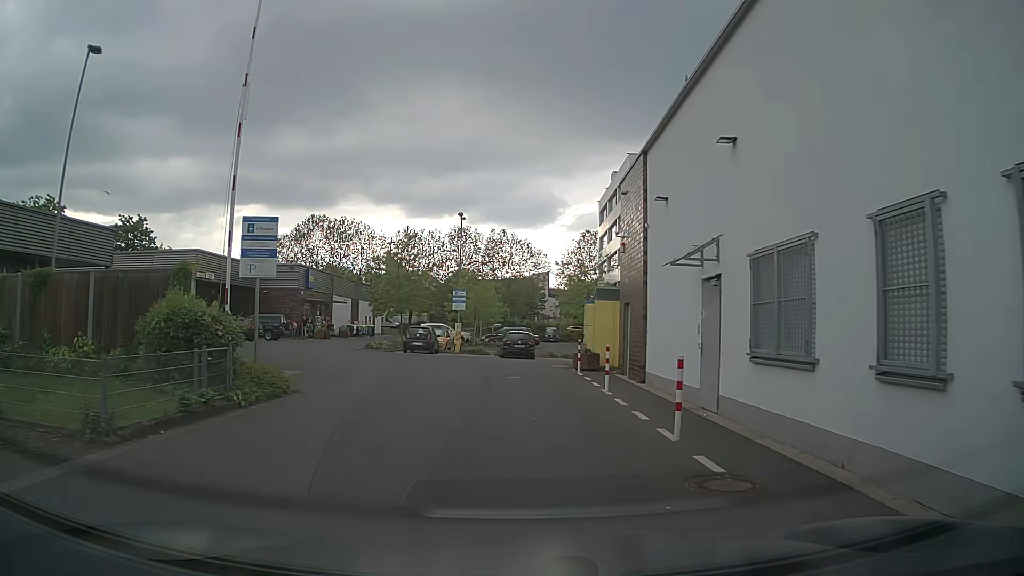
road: service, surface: paving_stones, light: Day
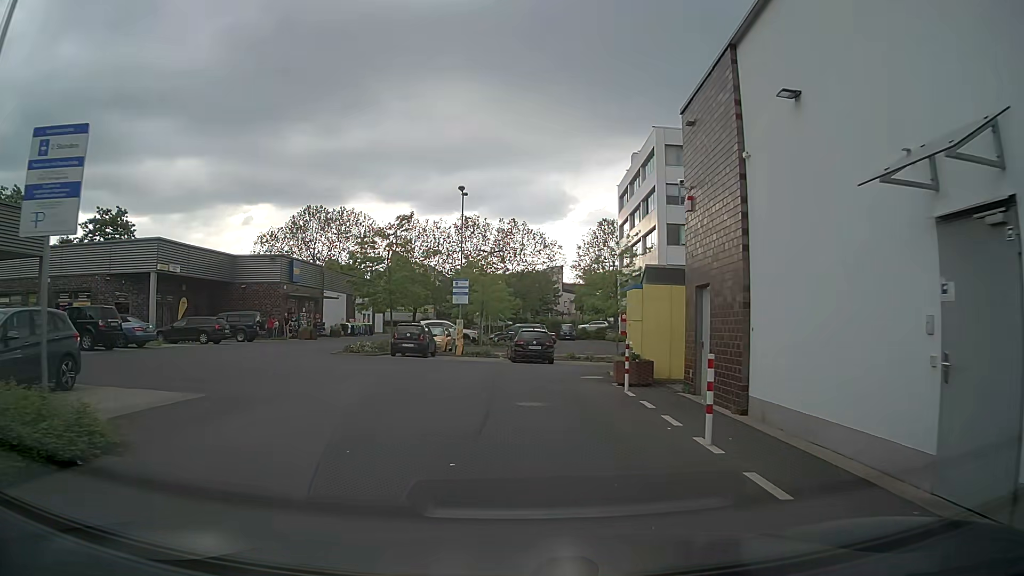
(0.0, +7.0) m; 0°
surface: asphalt
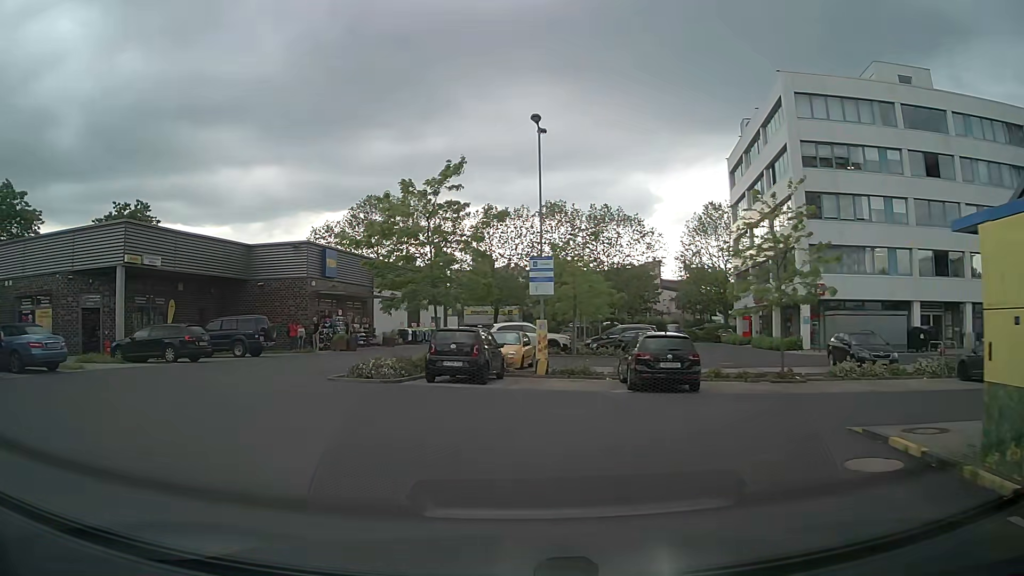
(-0.3, +11.9) m; -6°
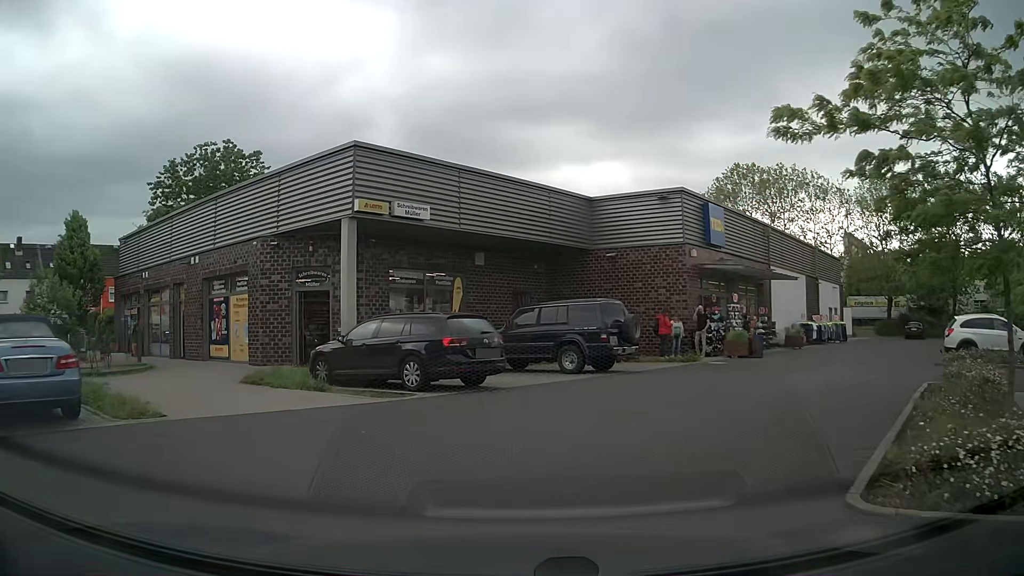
(-4.4, +12.6) m; -33°
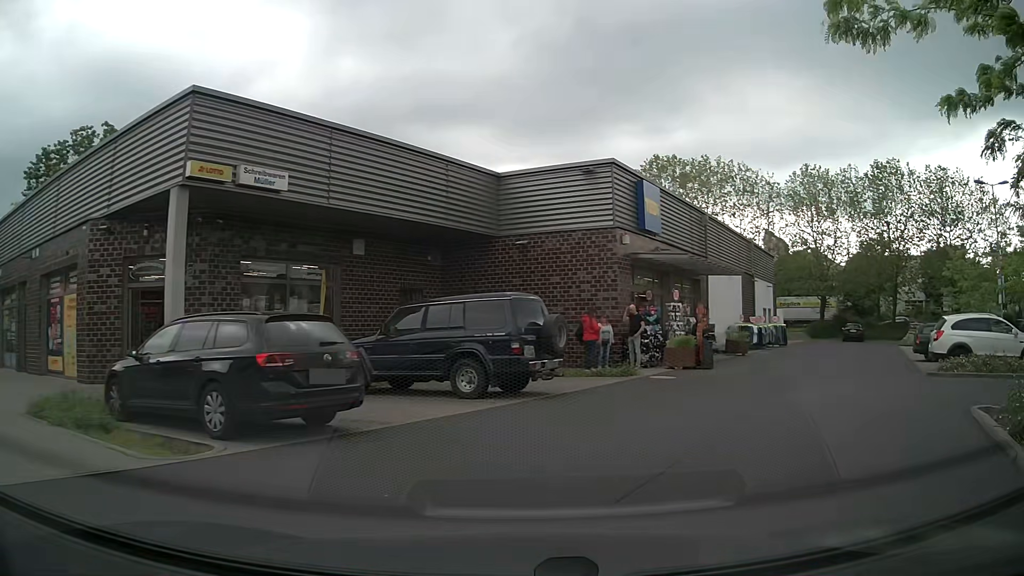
(+0.3, +4.8) m; +8°
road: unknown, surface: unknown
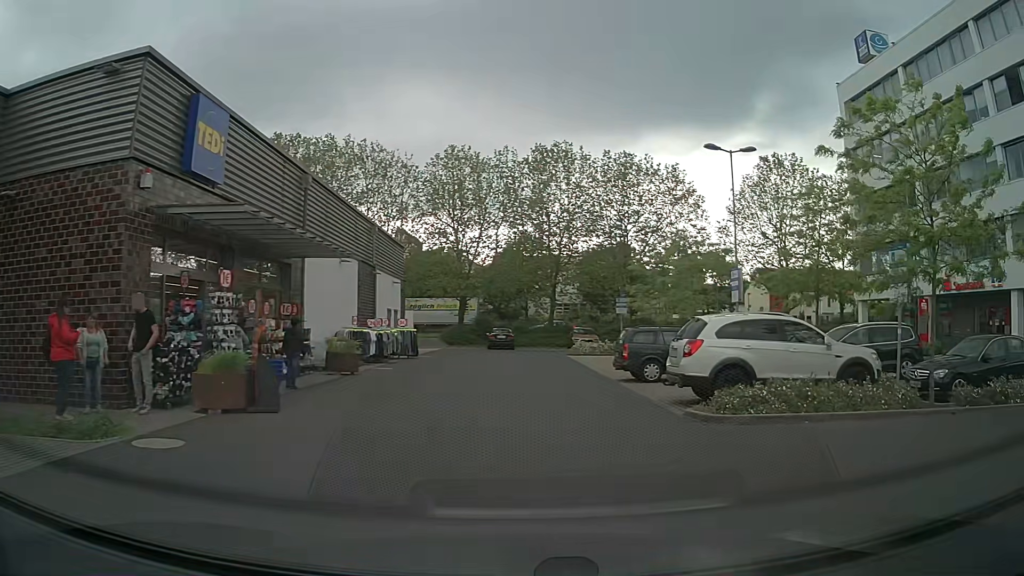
(+2.5, +8.4) m; +32°
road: service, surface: asphalt
